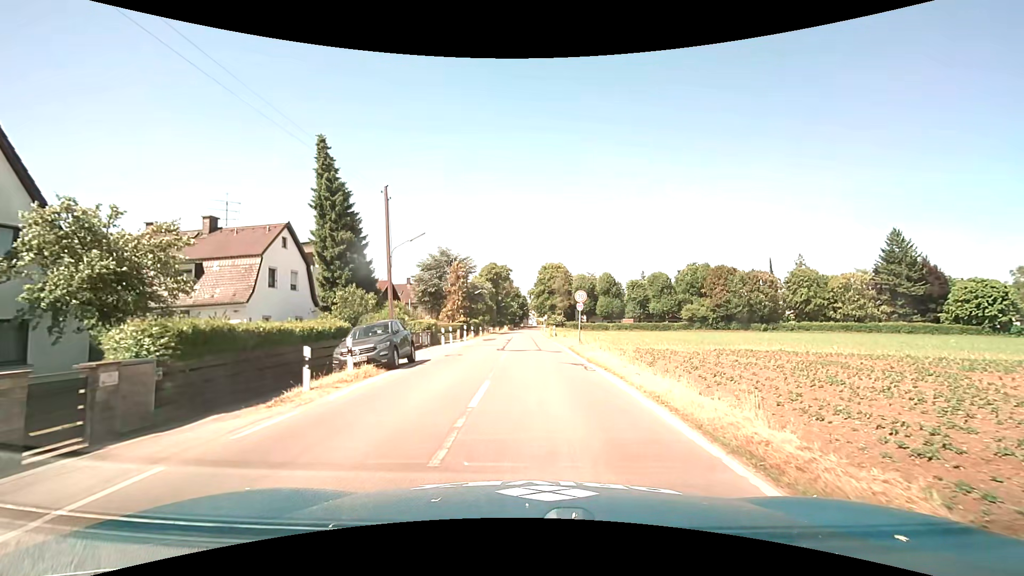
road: tertiary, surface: asphalt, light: Day
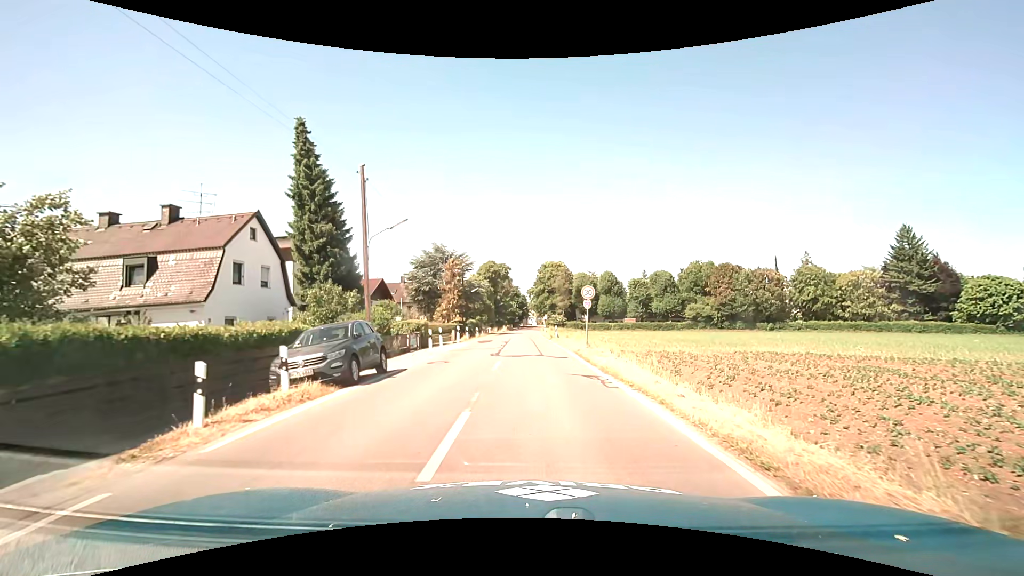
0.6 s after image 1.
(0.0, +3.5) m; +1°
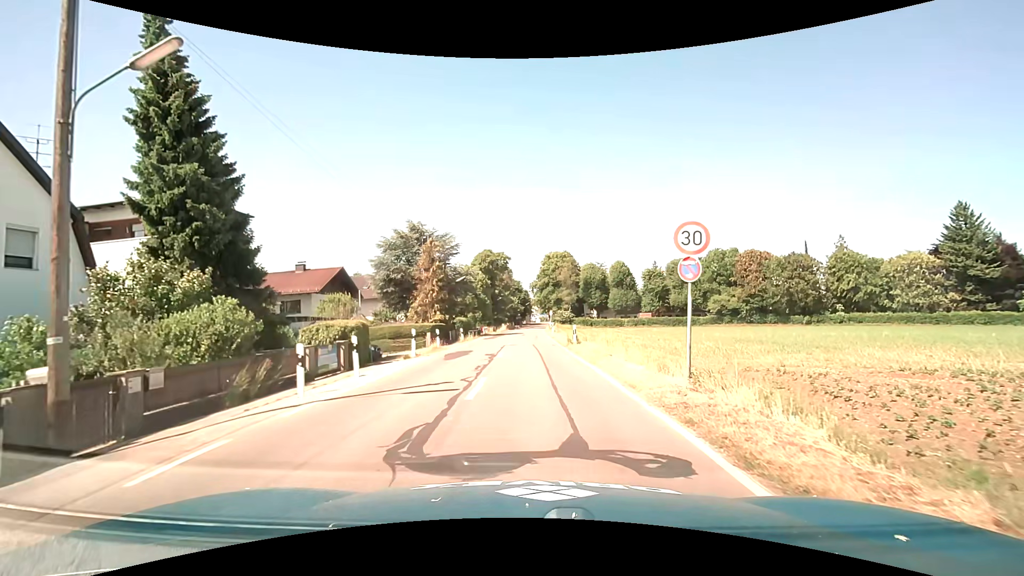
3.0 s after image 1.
(0.0, +14.2) m; 0°
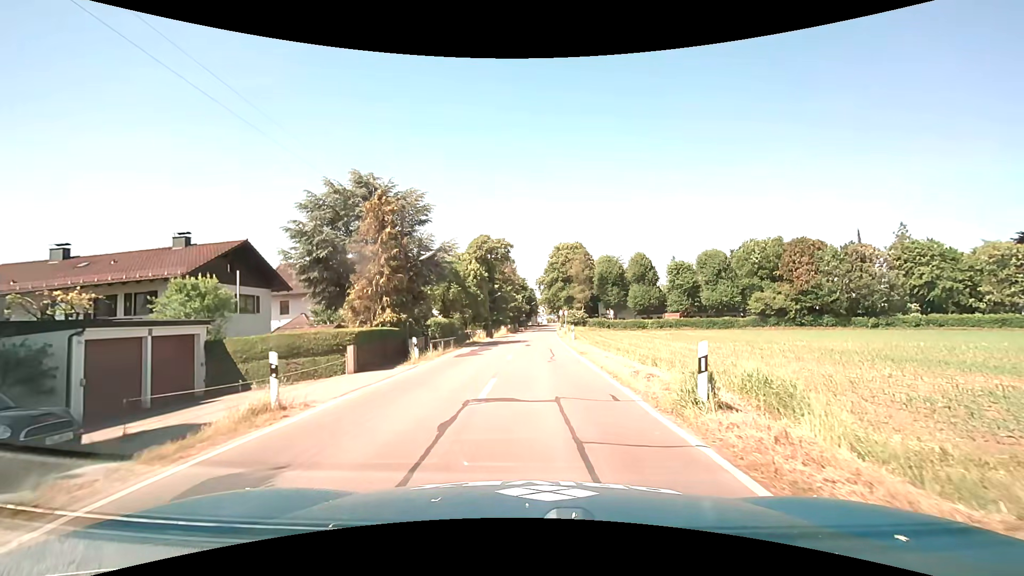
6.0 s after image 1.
(-0.3, +17.8) m; -1°
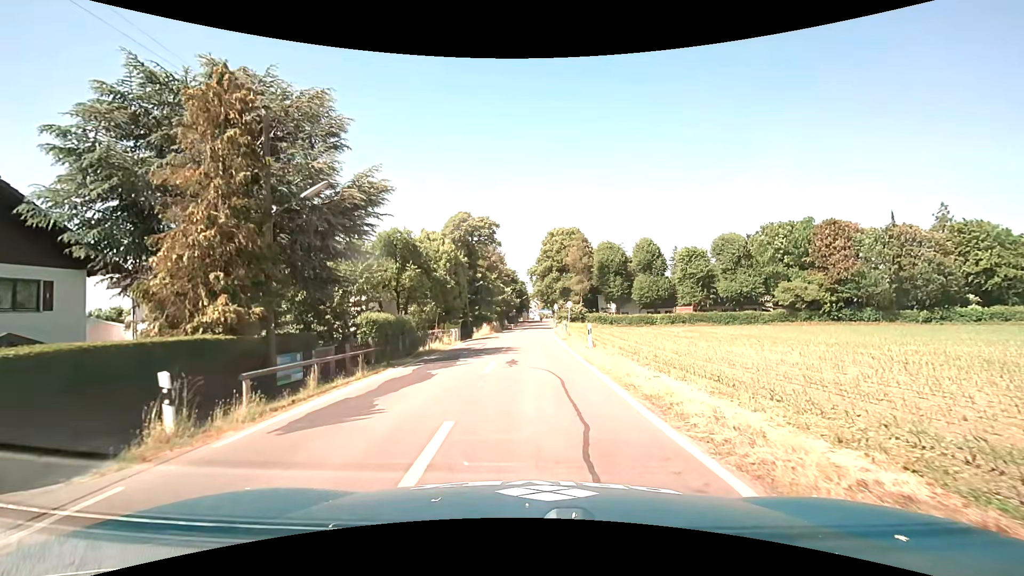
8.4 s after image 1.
(+0.2, +14.2) m; +1°
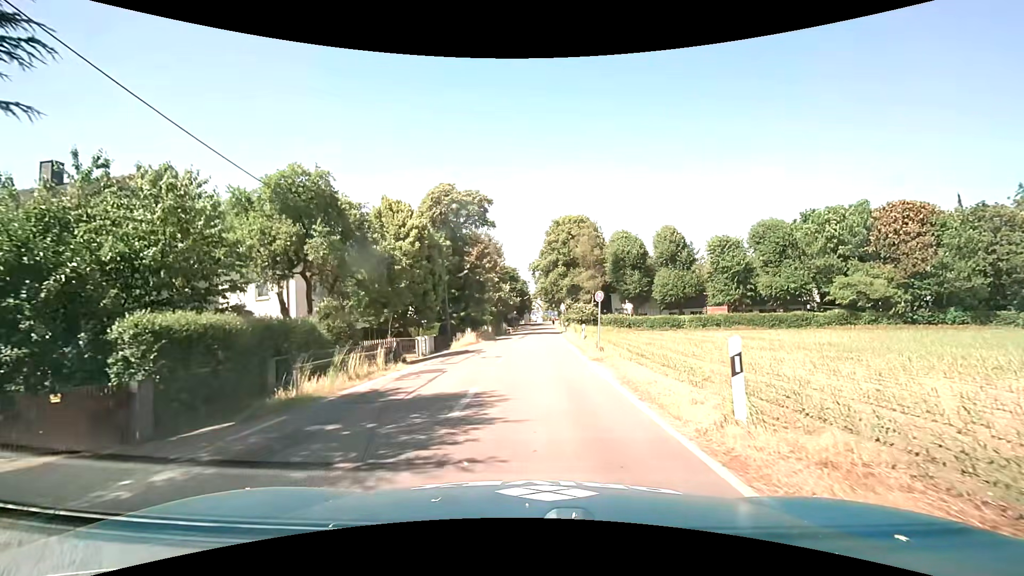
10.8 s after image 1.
(0.0, +14.6) m; -1°
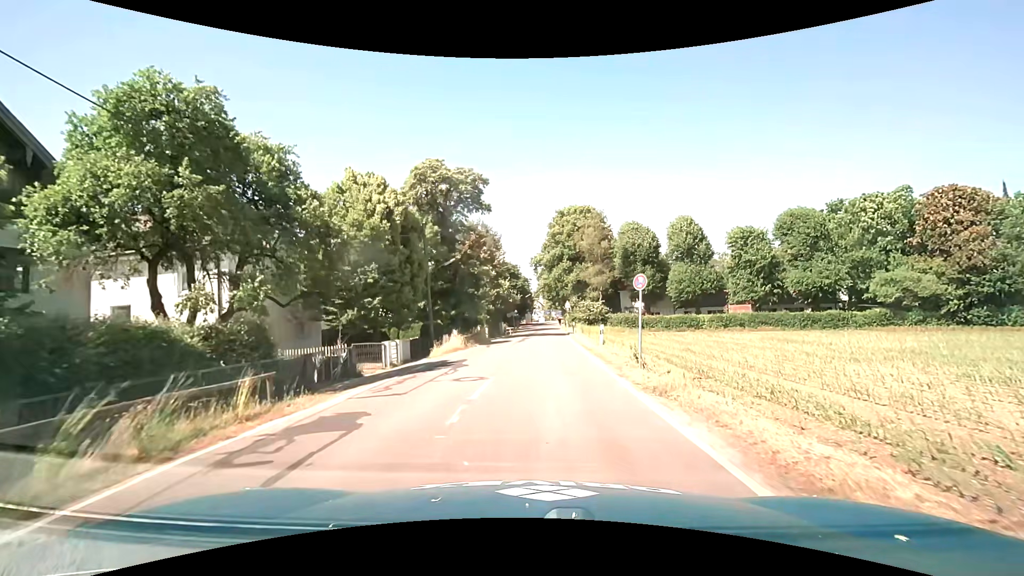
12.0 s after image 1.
(+0.1, +7.4) m; 0°
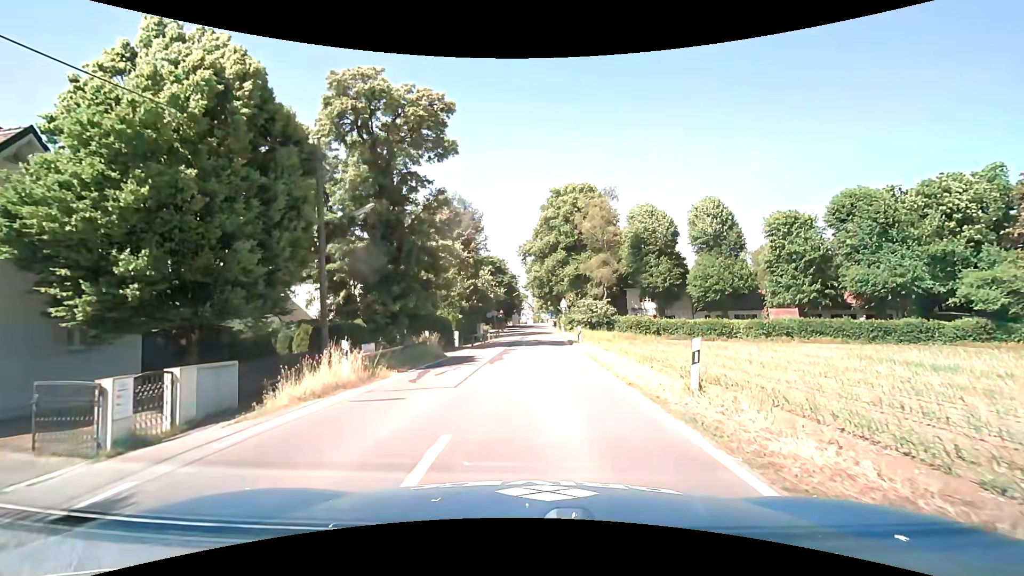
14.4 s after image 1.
(+0.2, +15.1) m; +2°
(0, +10) (0, +20) (0, +30) (+1, +40) (+1, +50) (+1, +60) (+1, +70) (+2, +80) (+2, +90) (+2, +100) m
